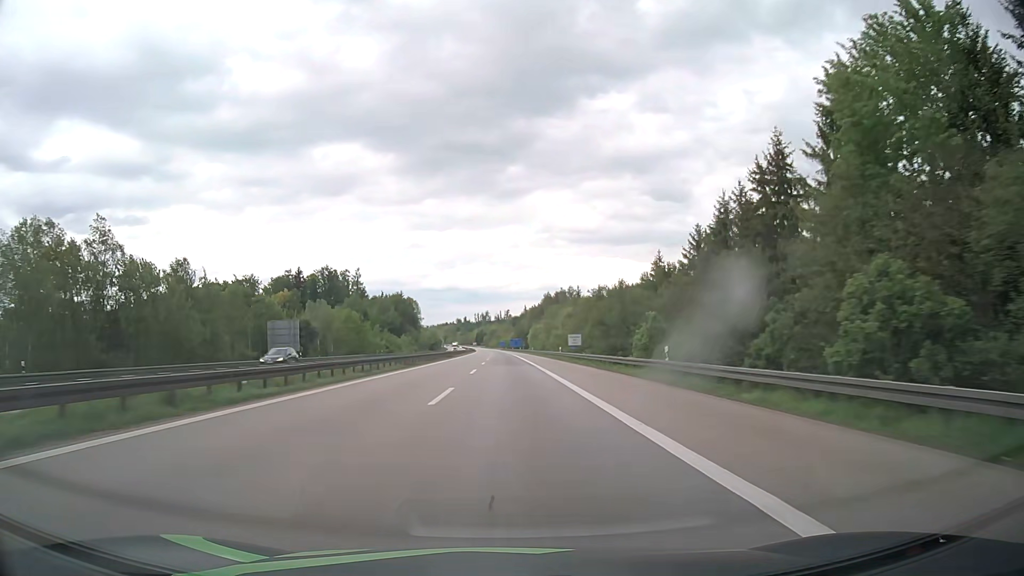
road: motorway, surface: asphalt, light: Day
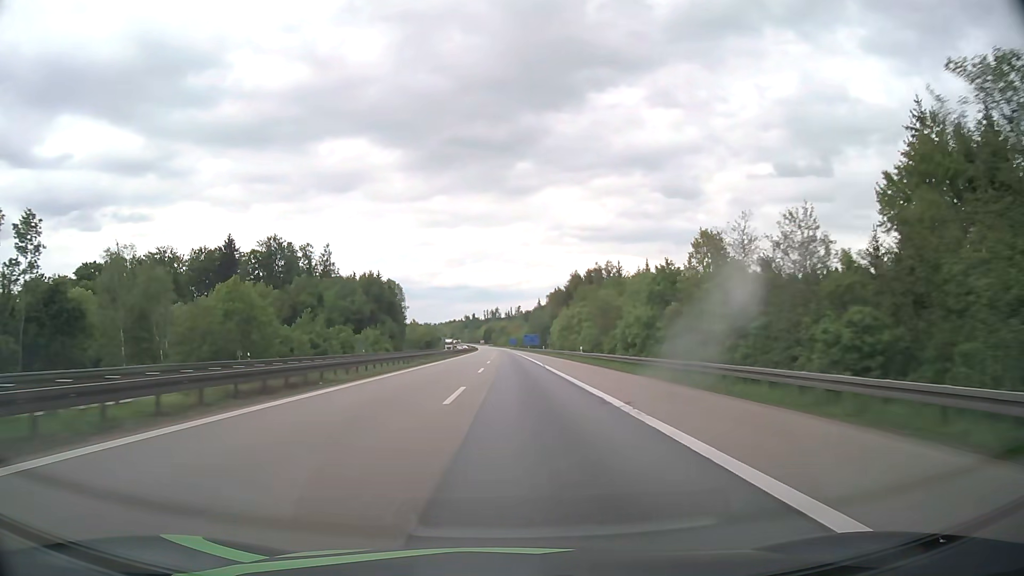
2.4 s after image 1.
(-0.4, +71.9) m; -1°
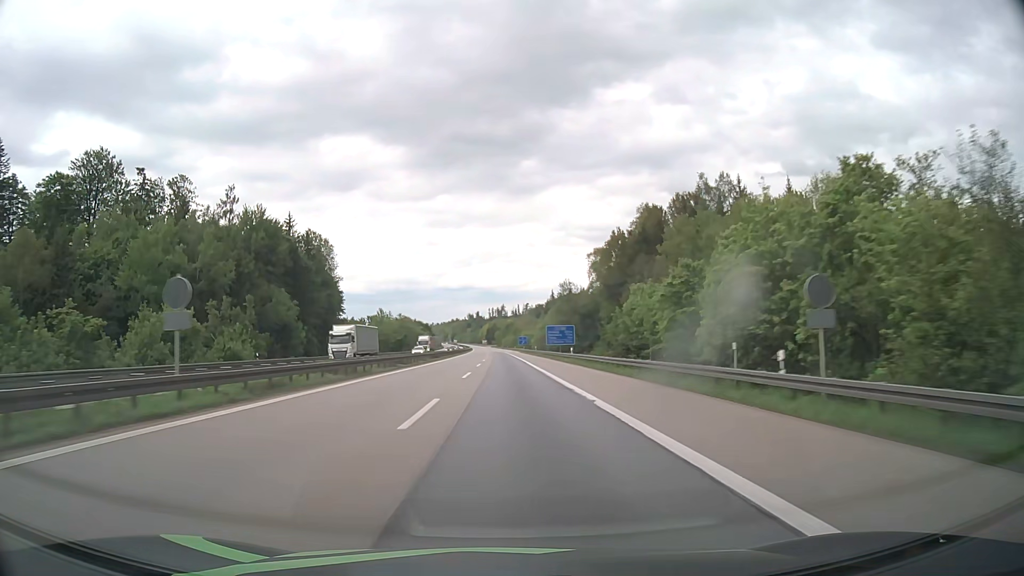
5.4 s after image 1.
(-0.1, +95.0) m; -1°
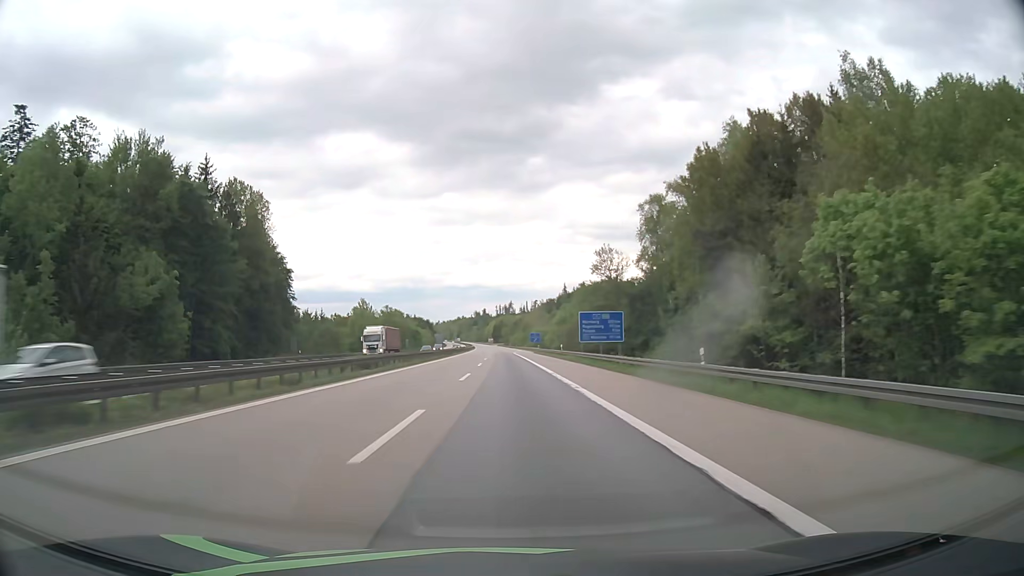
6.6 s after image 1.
(-0.2, +39.5) m; -1°
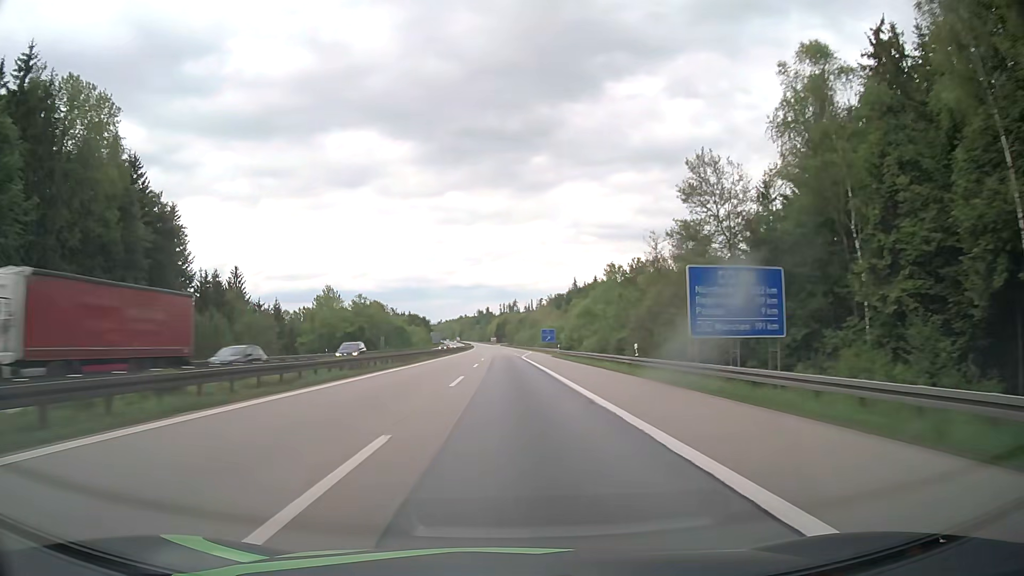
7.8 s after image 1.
(-0.1, +40.1) m; 0°
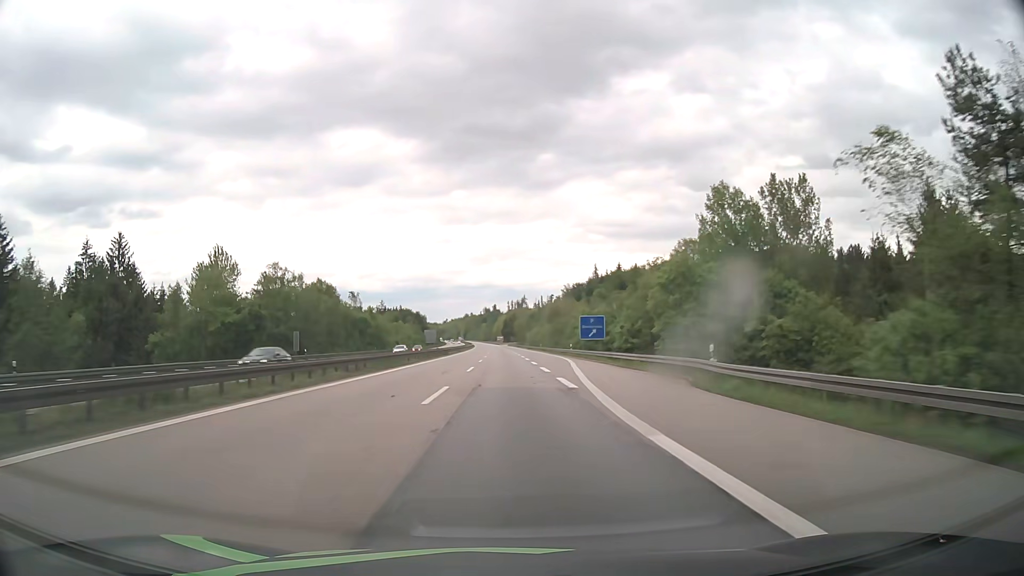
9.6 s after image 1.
(-0.4, +60.7) m; -1°
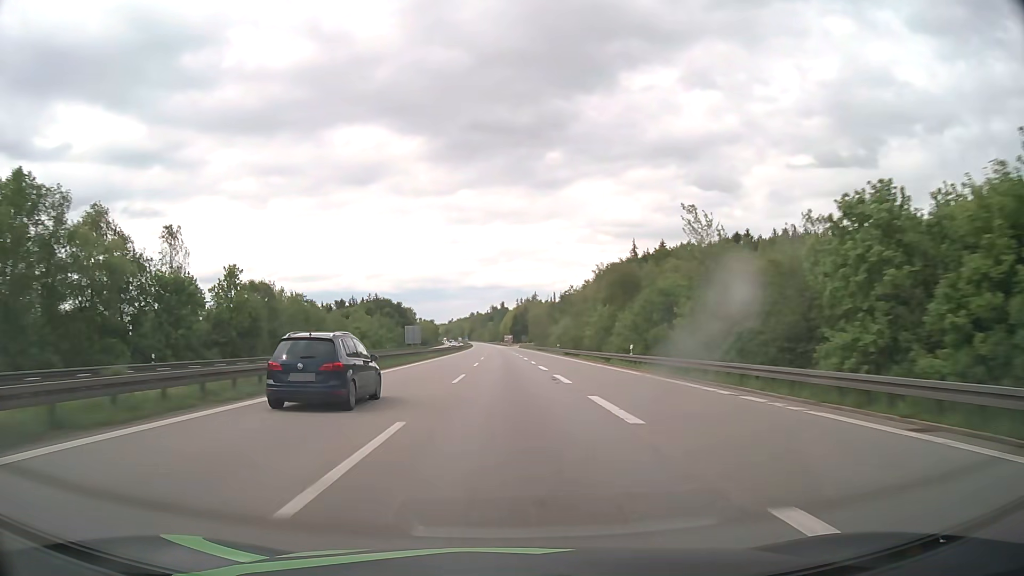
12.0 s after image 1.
(-0.7, +81.7) m; -1°
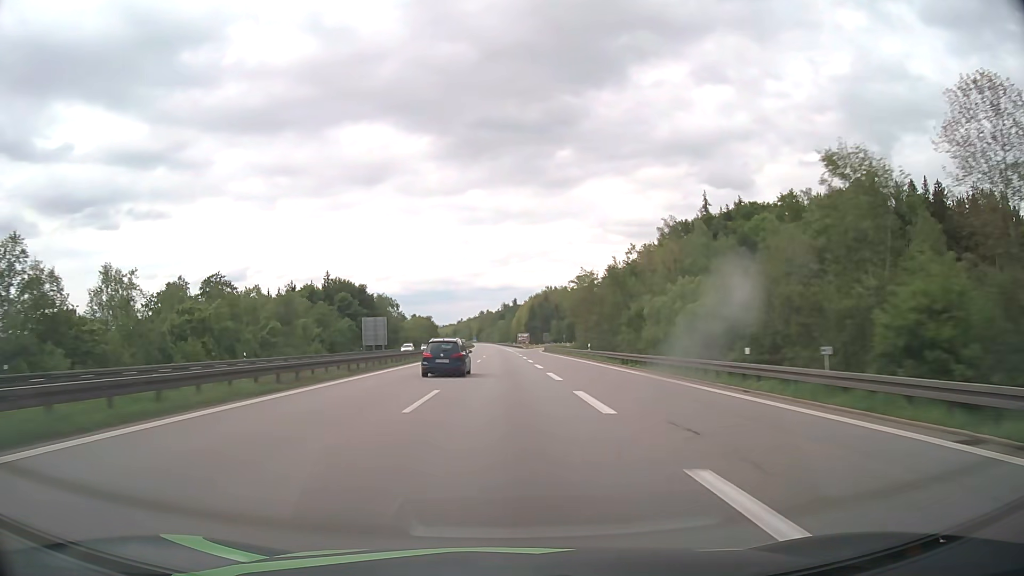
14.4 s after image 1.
(-0.6, +82.1) m; -1°
(0, +10) (0, +20) (0, +30) (0, +40) (0, +50) (0, +60) (0, +70) (-1, +80) (-1, +90) (-1, +100) m
